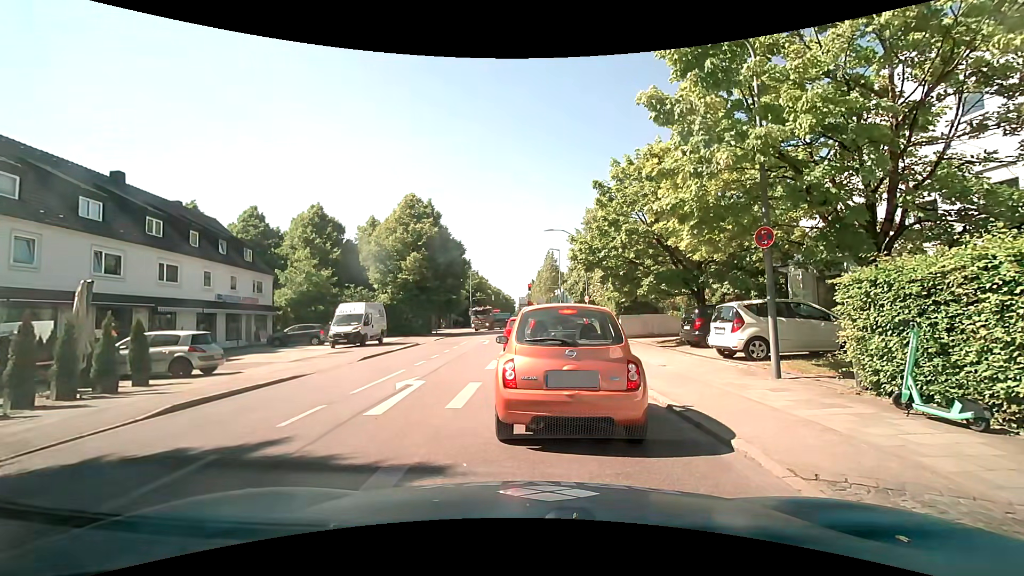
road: secondary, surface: asphalt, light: Day
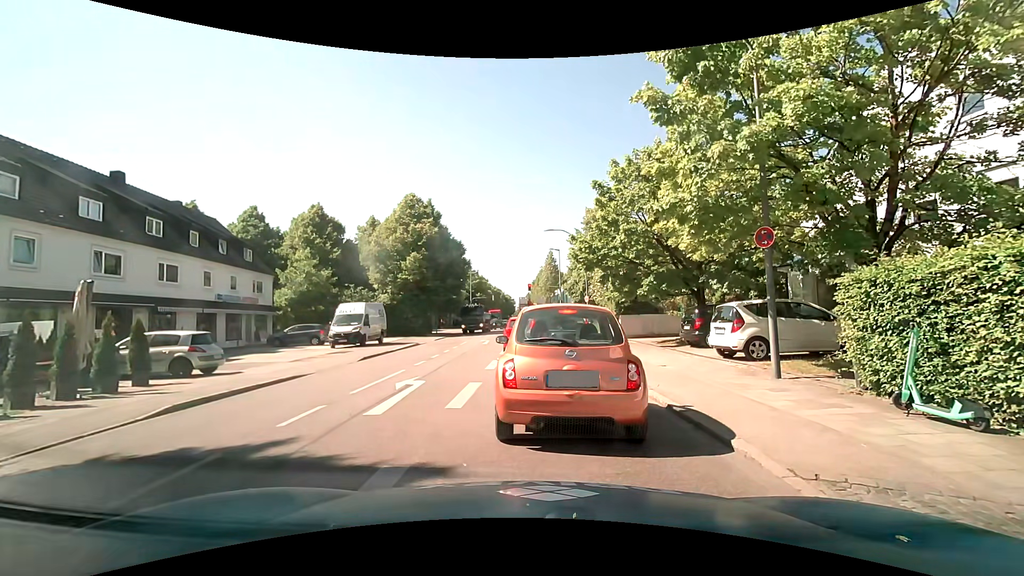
(0.0, 0.0) m; 0°
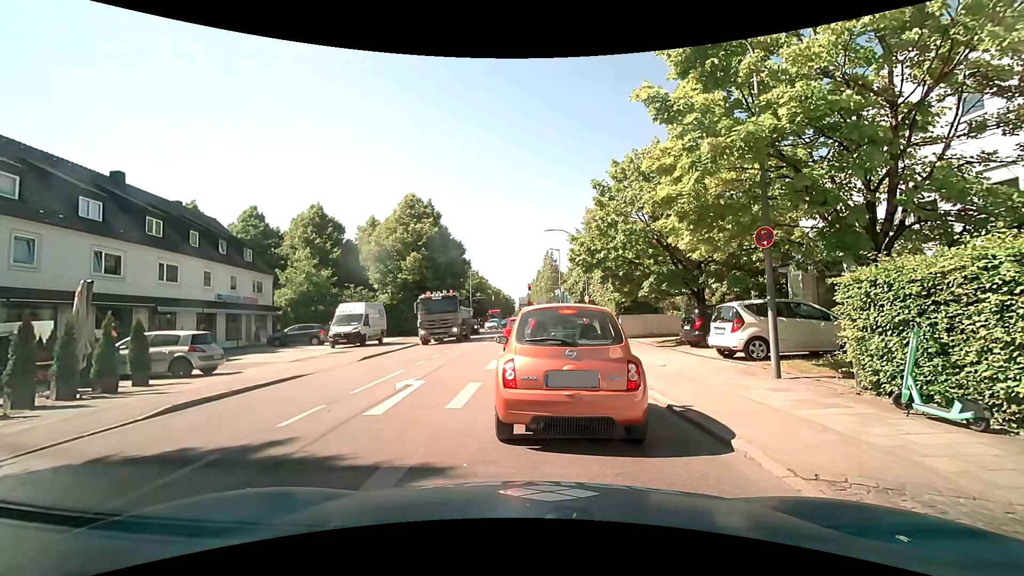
(0.0, 0.0) m; 0°
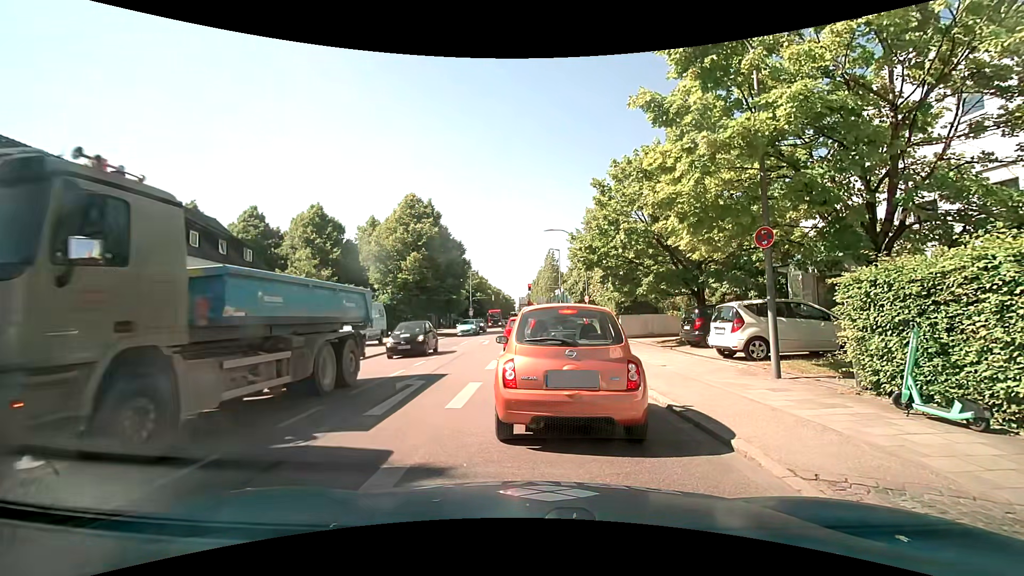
(0.0, 0.0) m; 0°
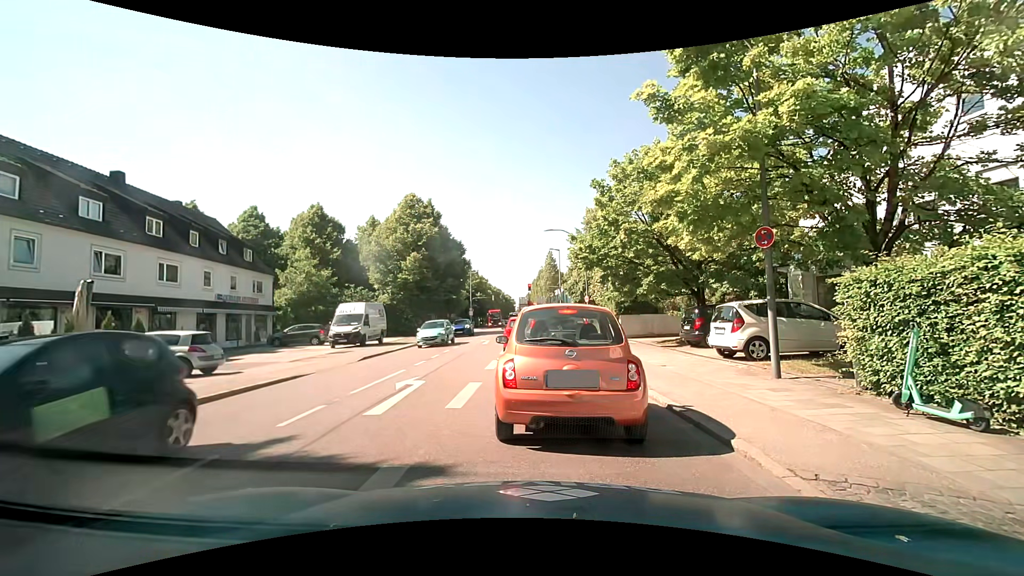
(0.0, 0.0) m; 0°
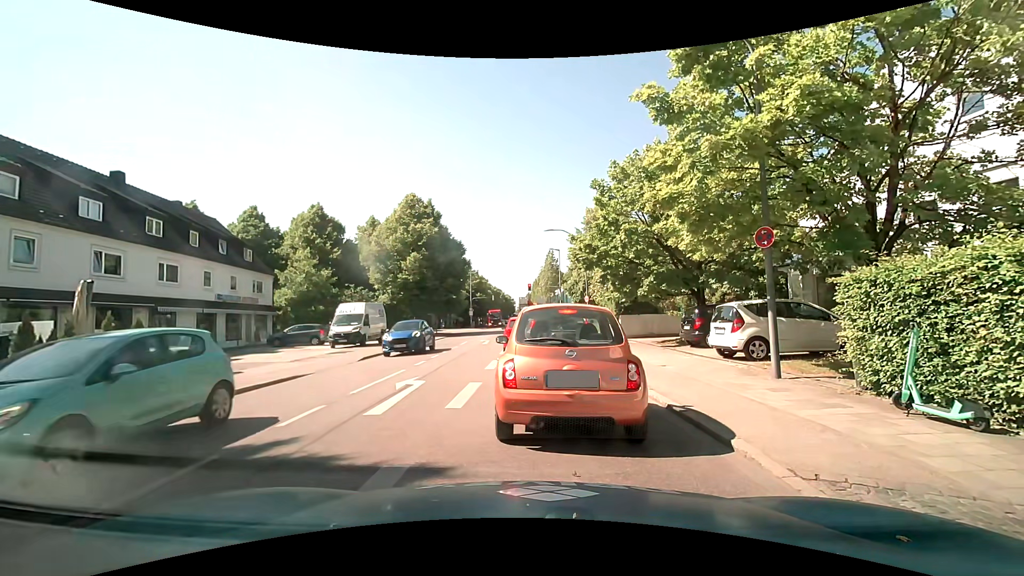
(0.0, 0.0) m; 0°
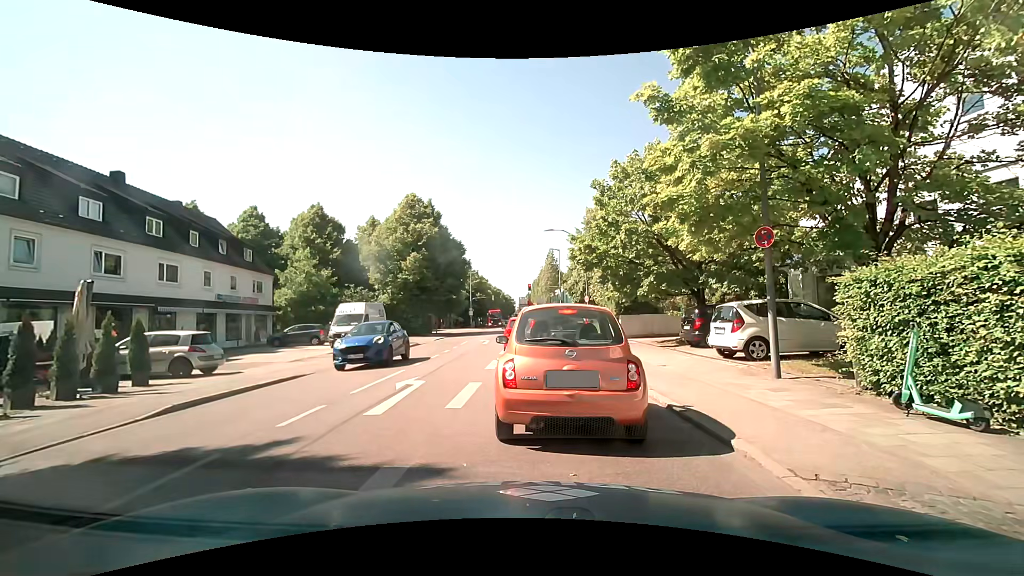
(0.0, 0.0) m; 0°
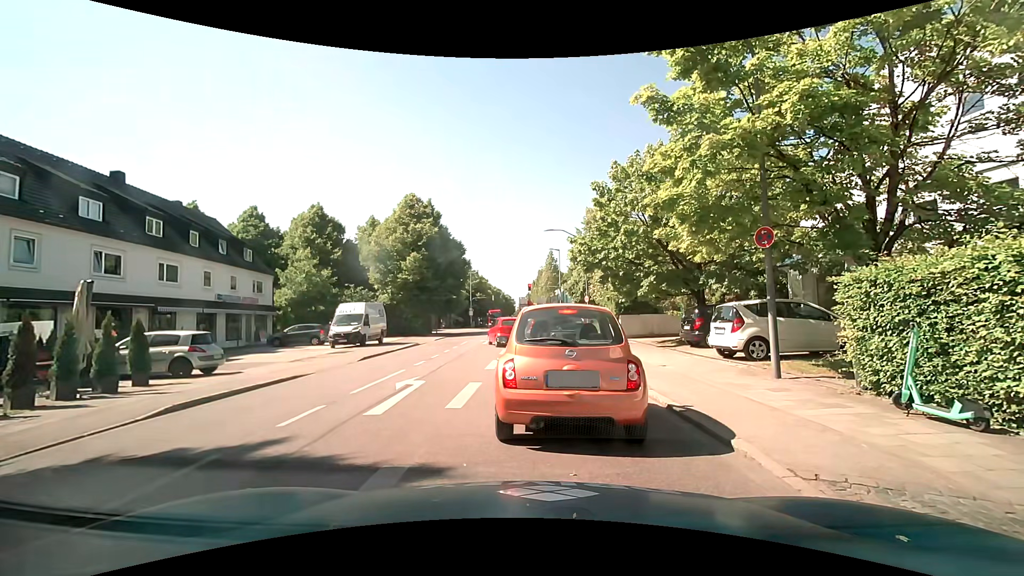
(0.0, 0.0) m; 0°
